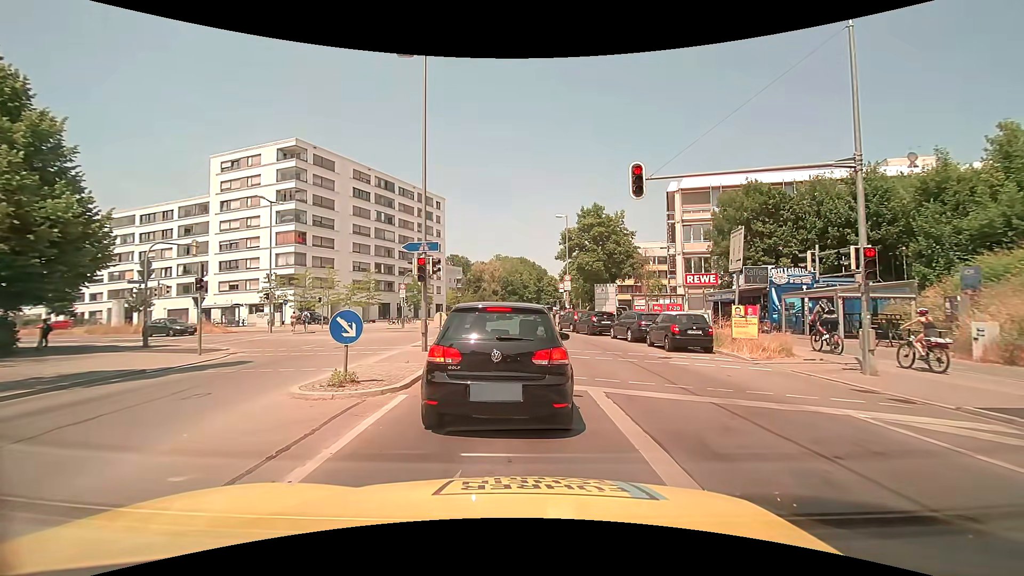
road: secondary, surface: asphalt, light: Day
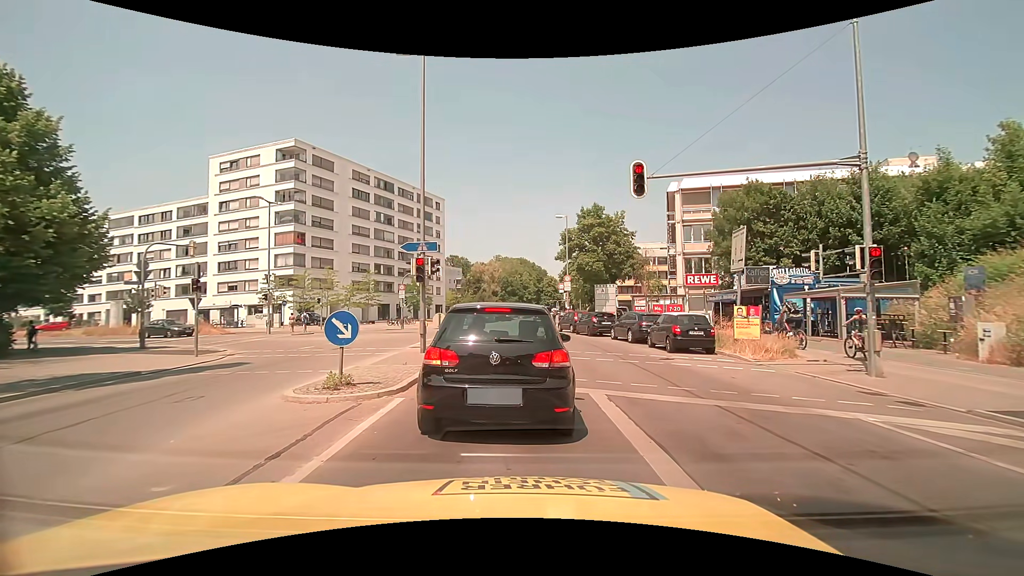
(0.0, +0.2) m; 0°
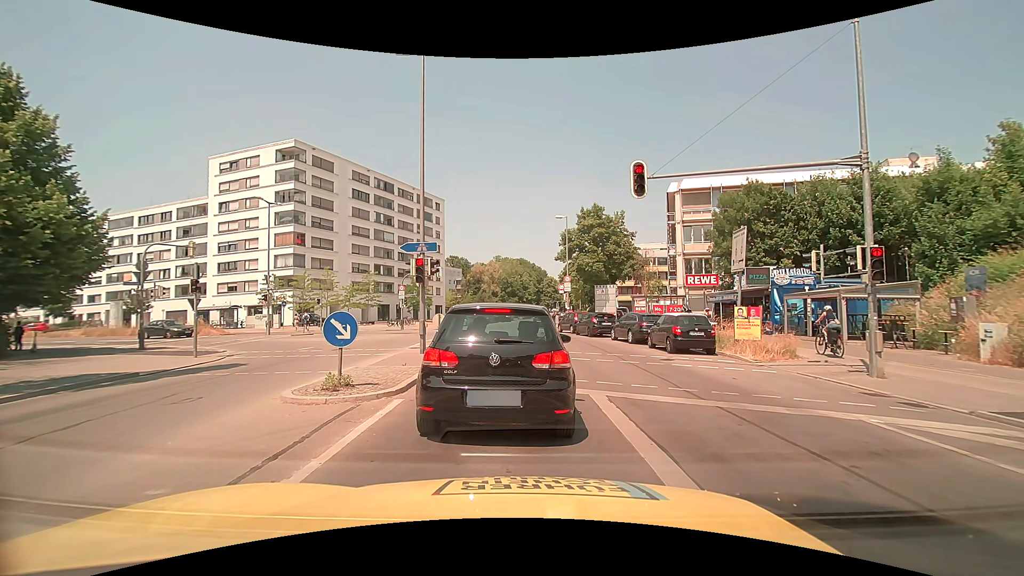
(0.0, +0.2) m; 0°
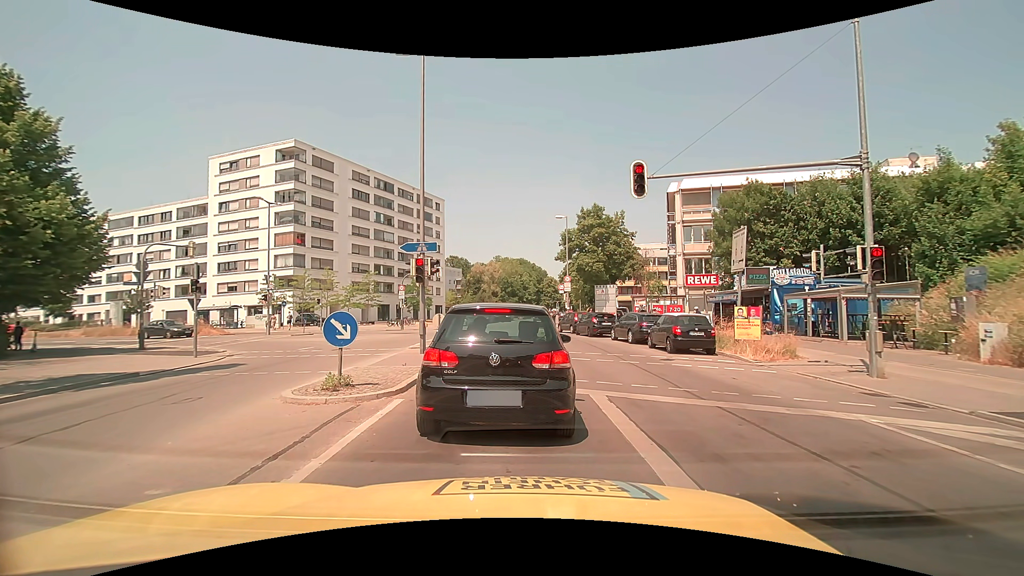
(0.0, 0.0) m; 0°
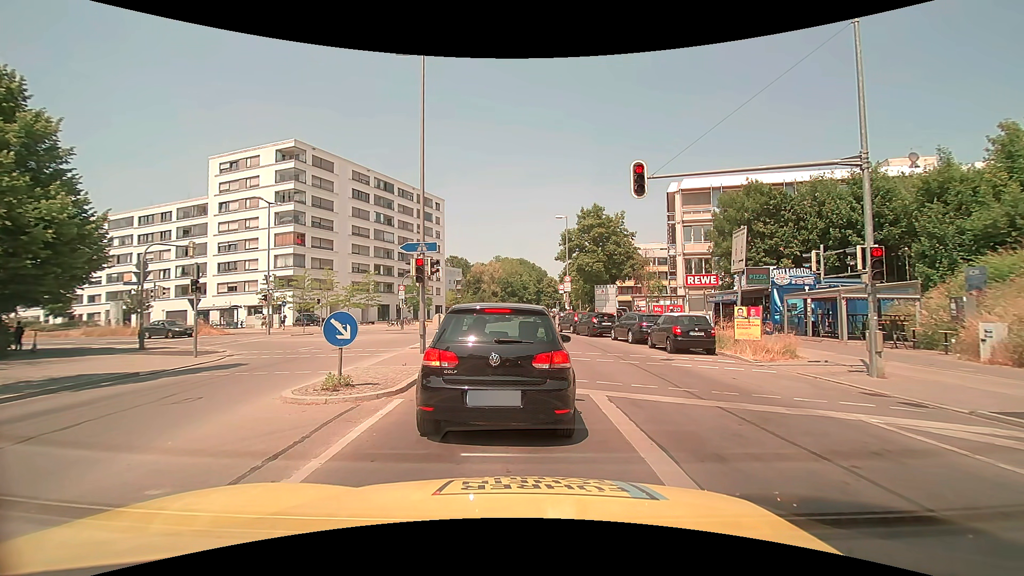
(0.0, 0.0) m; 0°
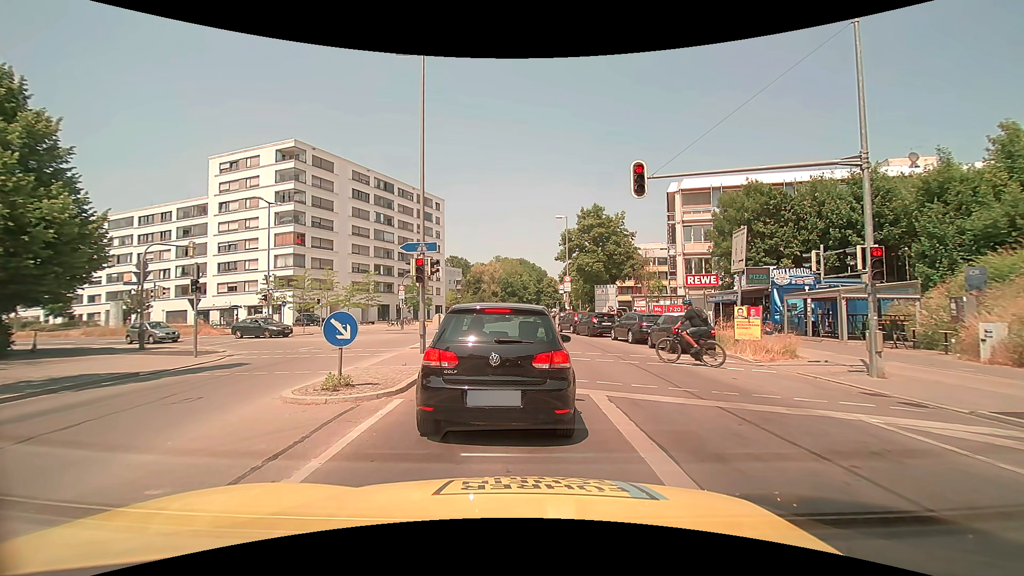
(0.0, 0.0) m; 0°
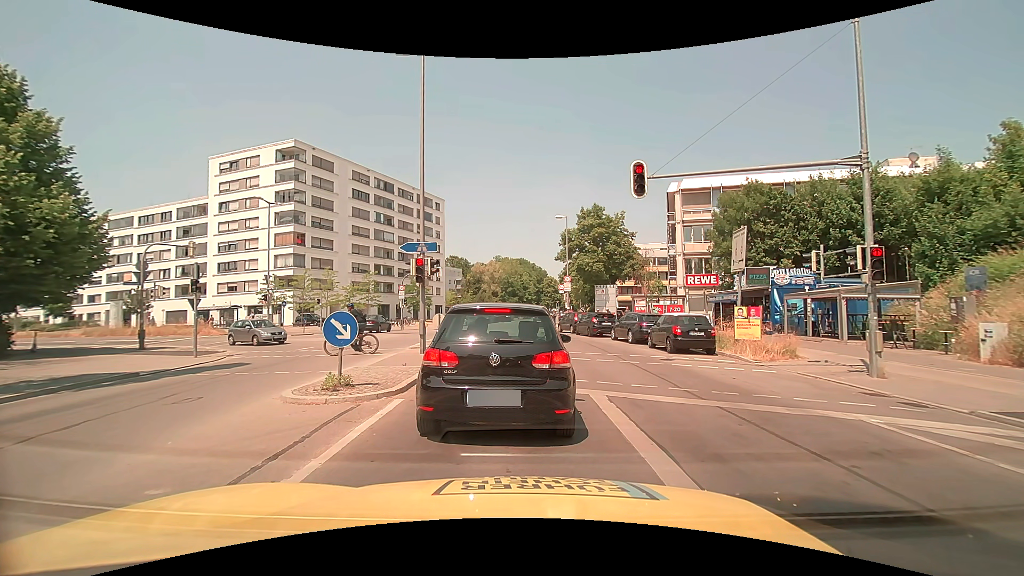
(0.0, 0.0) m; 0°
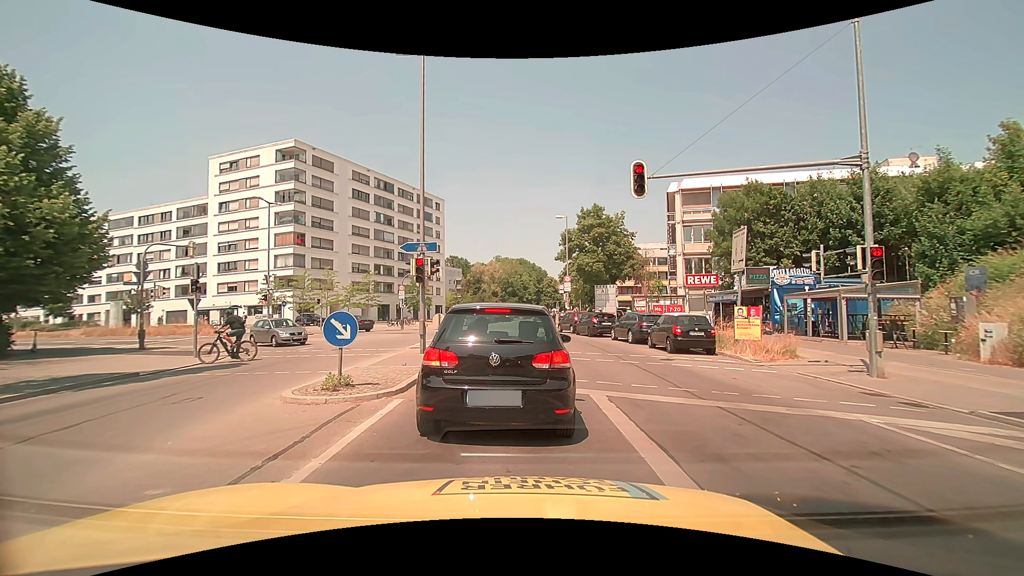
(0.0, 0.0) m; 0°
